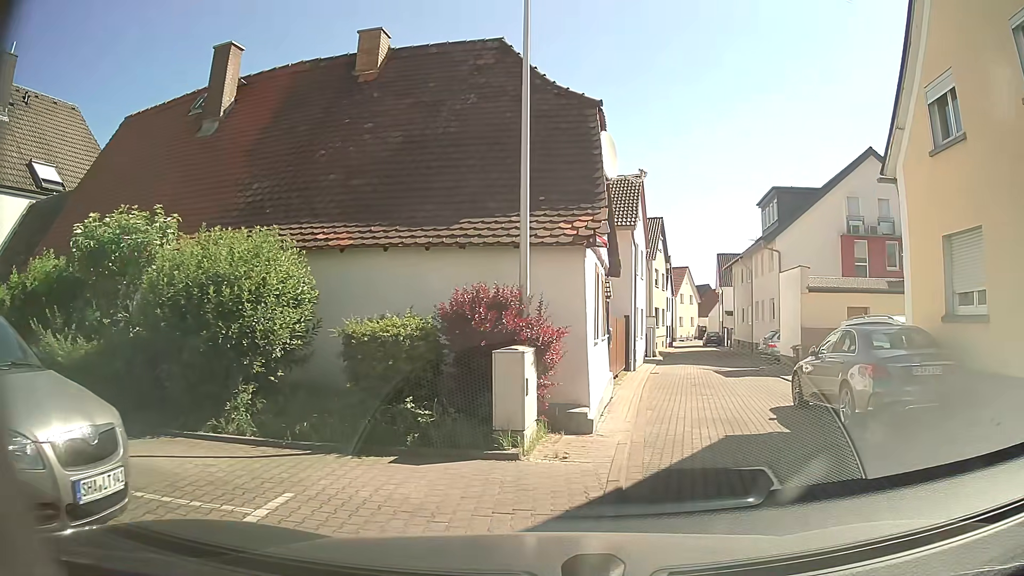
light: Day
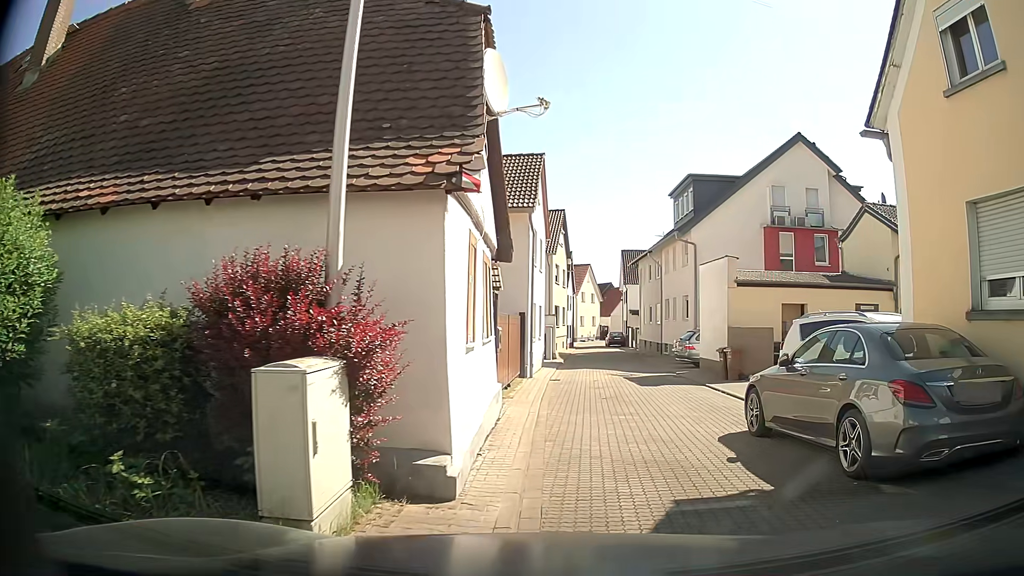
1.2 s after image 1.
(+0.2, +3.4) m; +7°
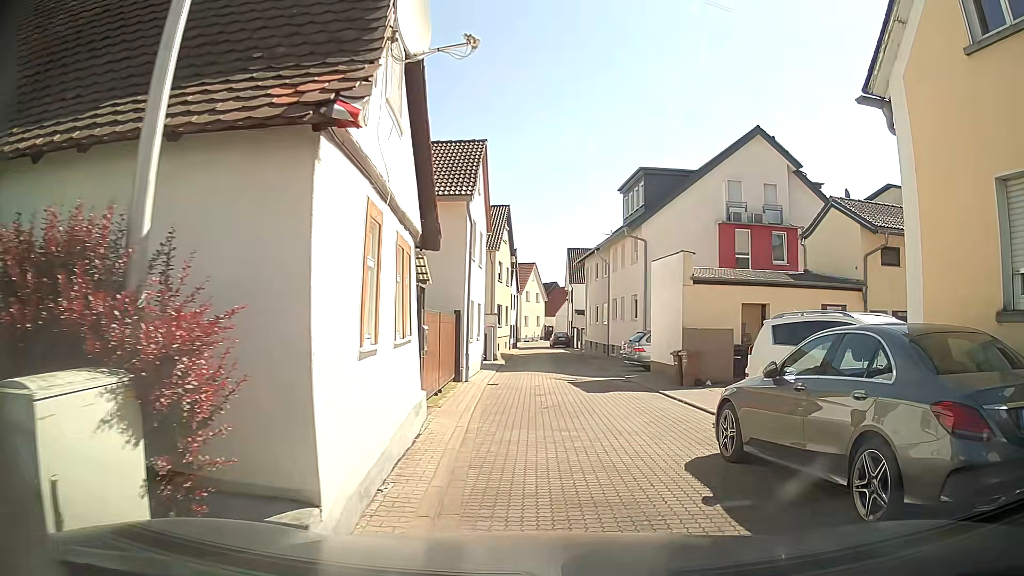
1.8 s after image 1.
(0.0, +1.7) m; +4°
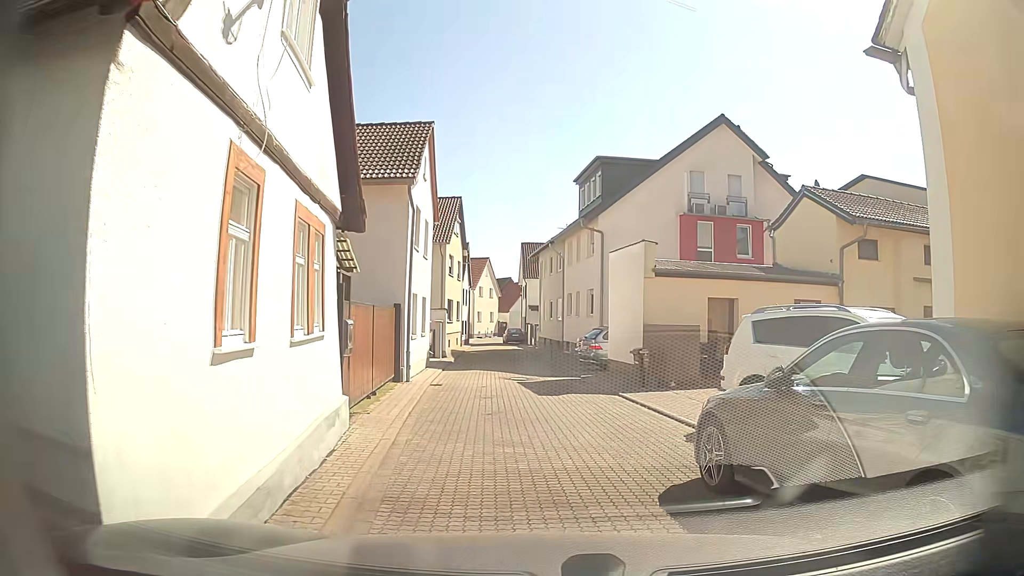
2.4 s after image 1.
(+0.1, +1.5) m; +4°
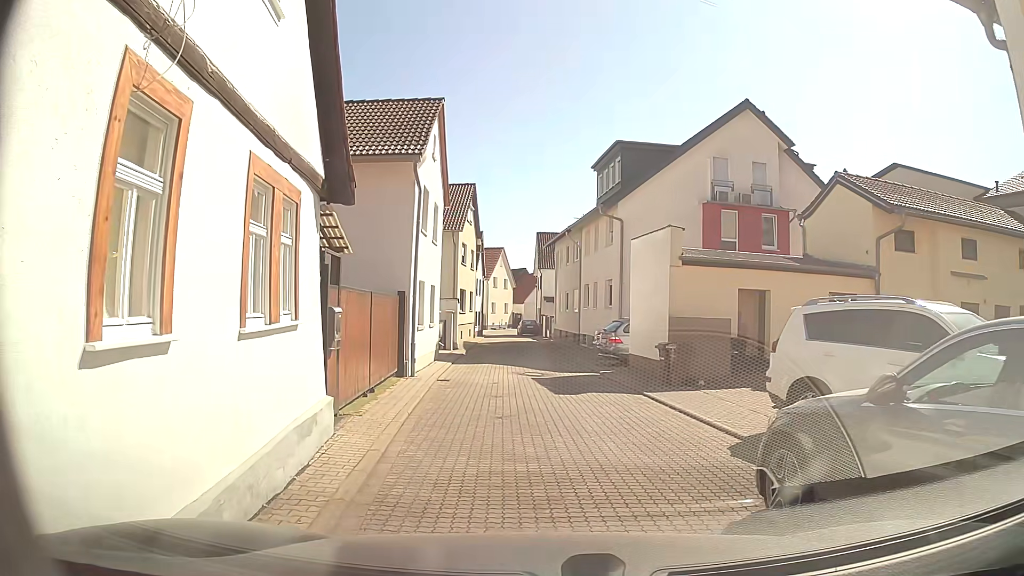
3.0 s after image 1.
(0.0, +1.3) m; 0°
